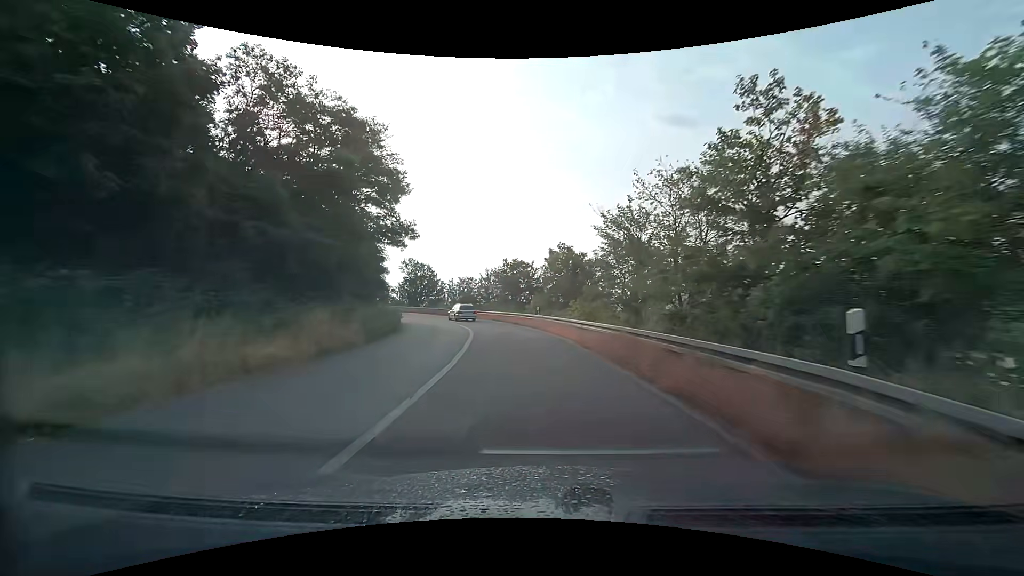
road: trunk_link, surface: asphalt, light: Day
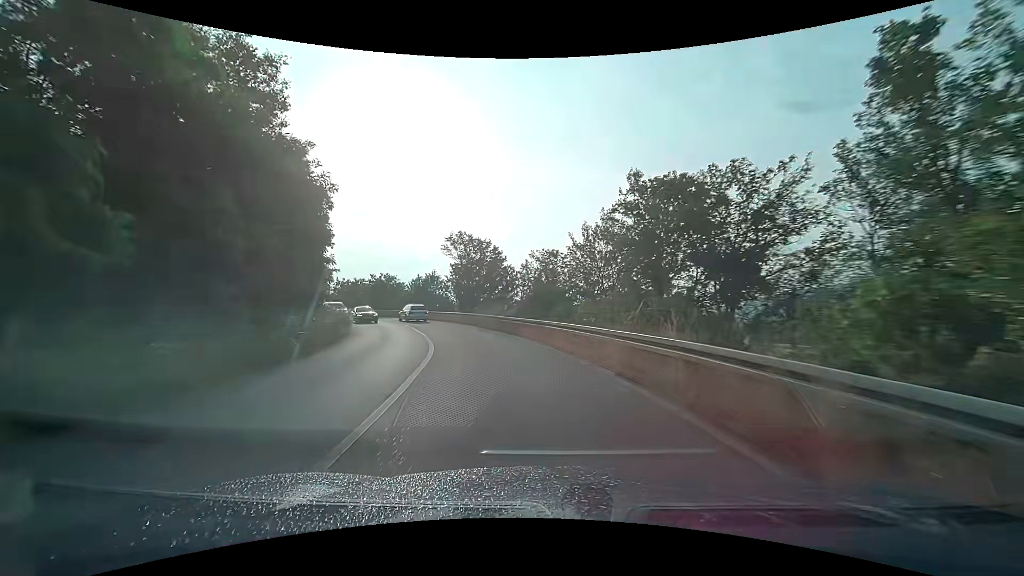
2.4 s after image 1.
(-2.5, +32.0) m; -12°
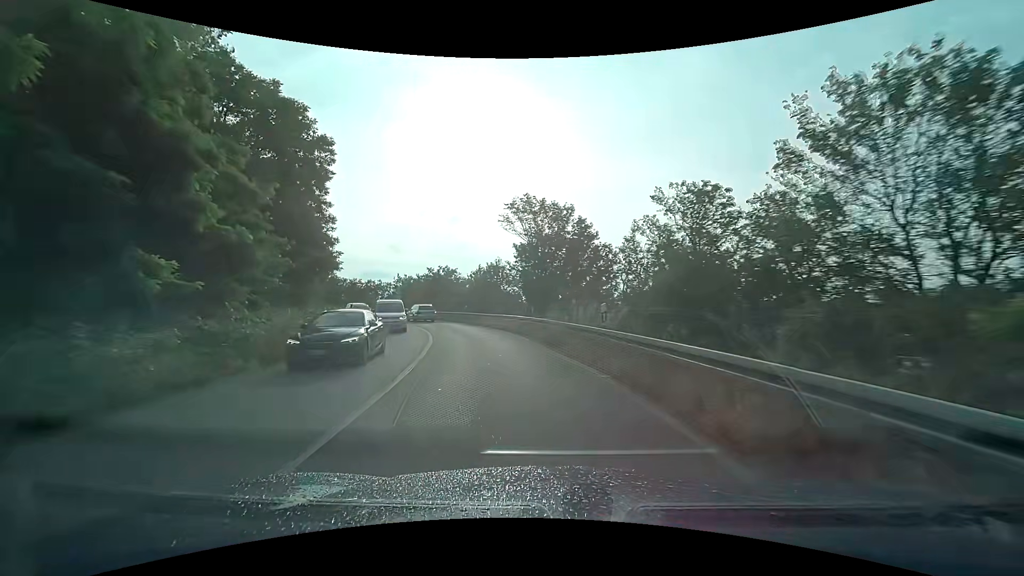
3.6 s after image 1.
(-1.2, +15.3) m; -10°
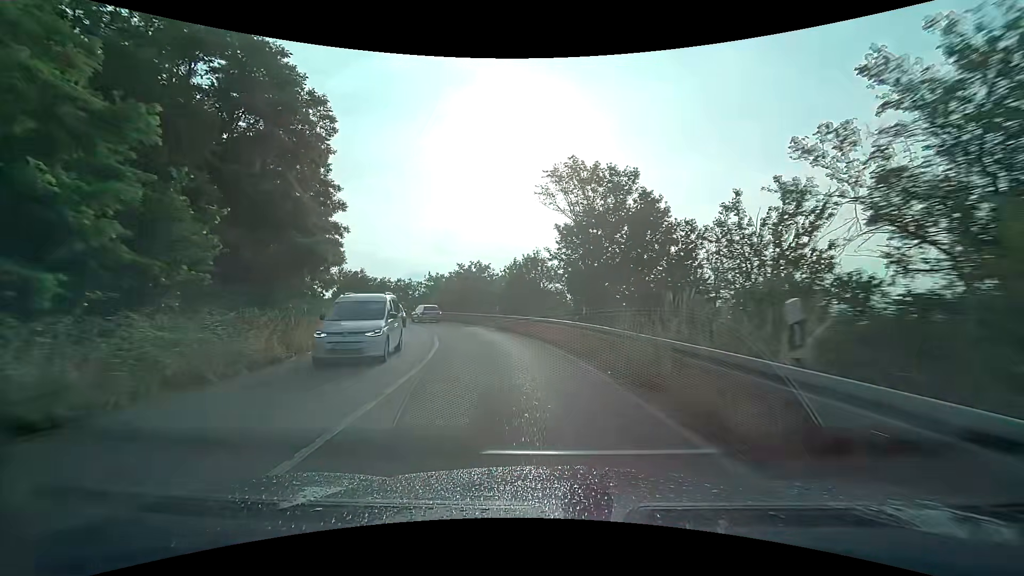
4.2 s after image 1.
(-0.3, +7.5) m; -5°
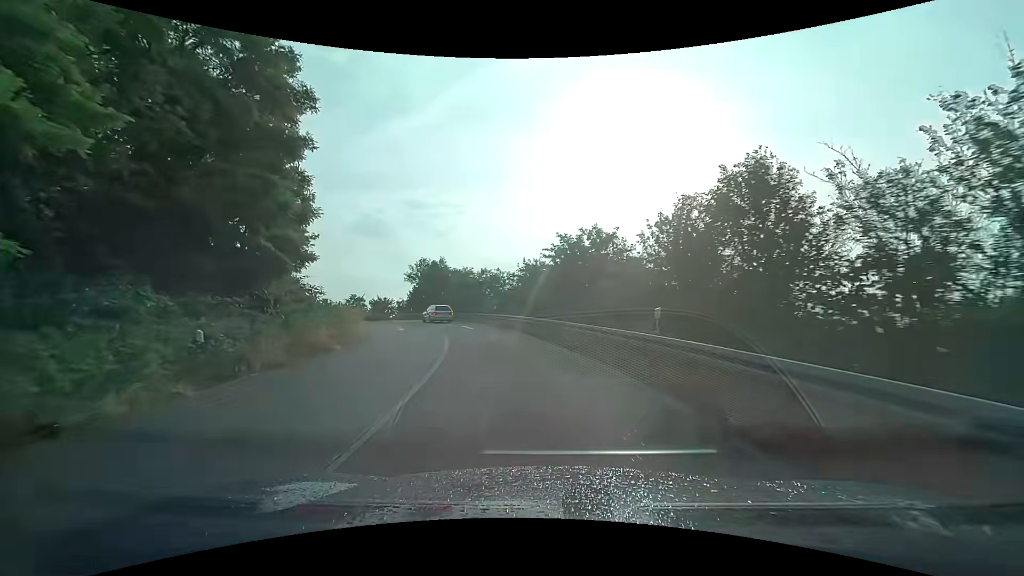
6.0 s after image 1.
(-2.5, +21.5) m; -13°
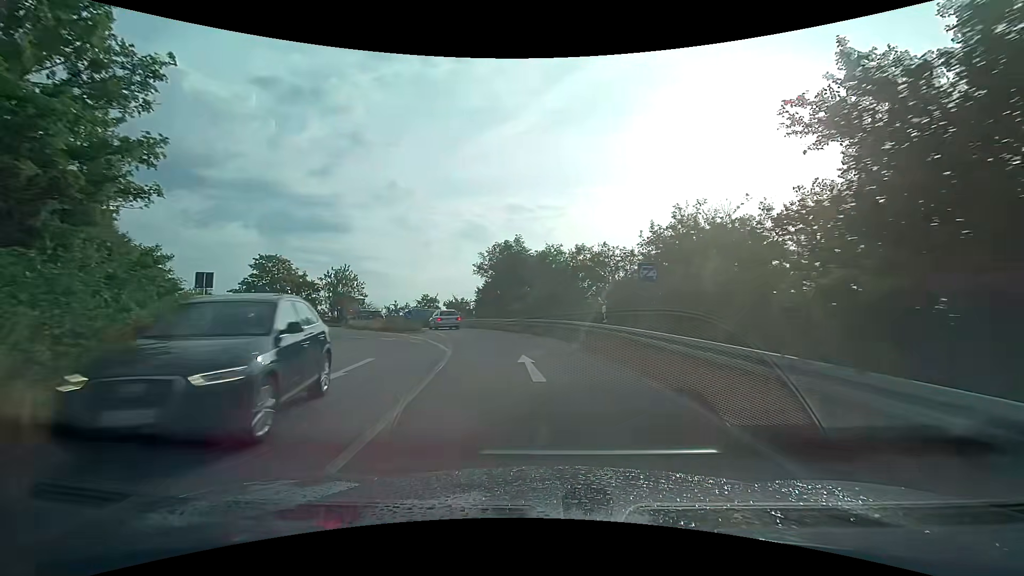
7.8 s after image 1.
(-2.1, +20.6) m; -12°
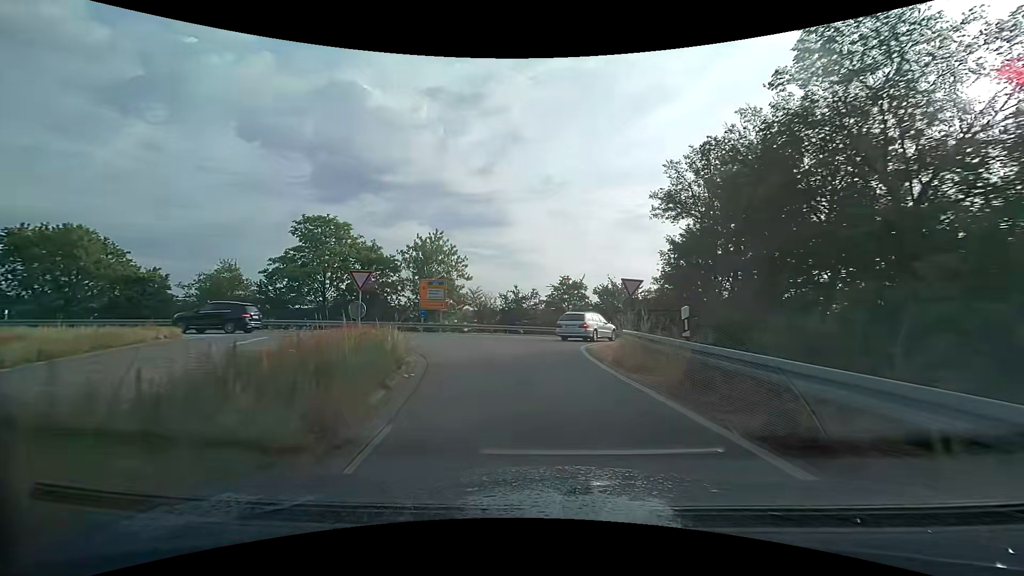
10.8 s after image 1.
(-4.7, +30.0) m; -18°
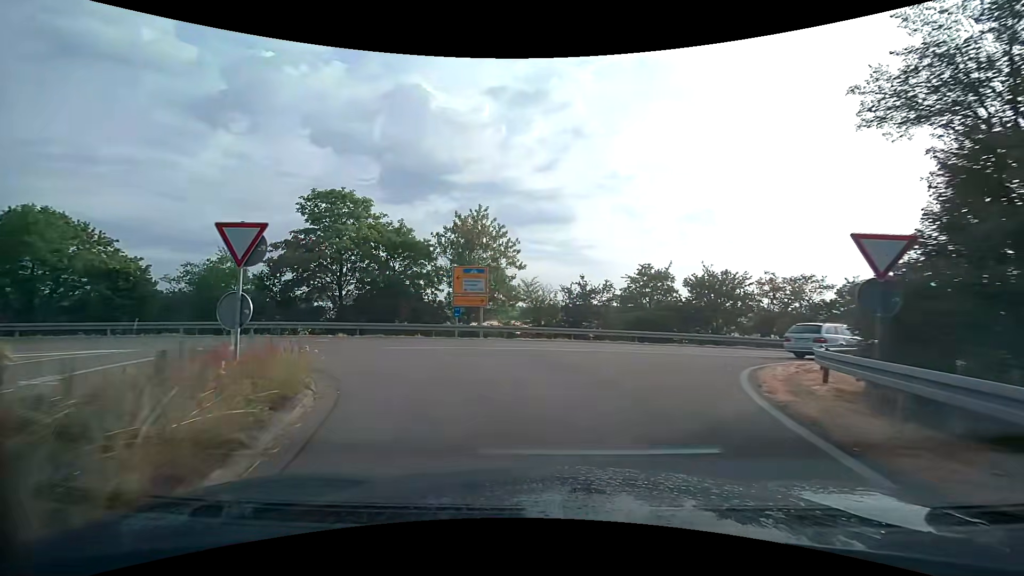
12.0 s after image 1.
(-0.6, +10.3) m; -7°
